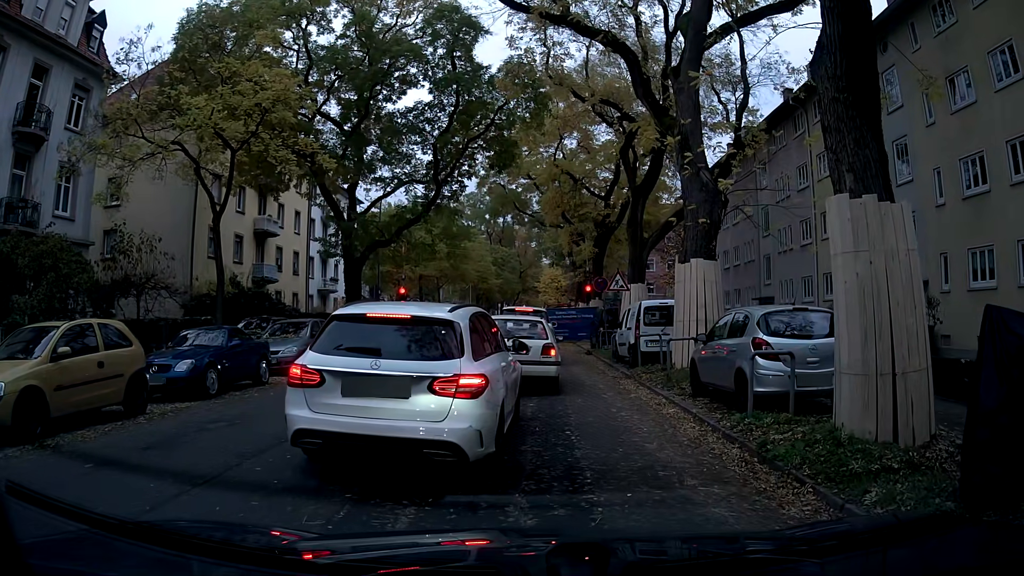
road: tertiary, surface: asphalt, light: Day
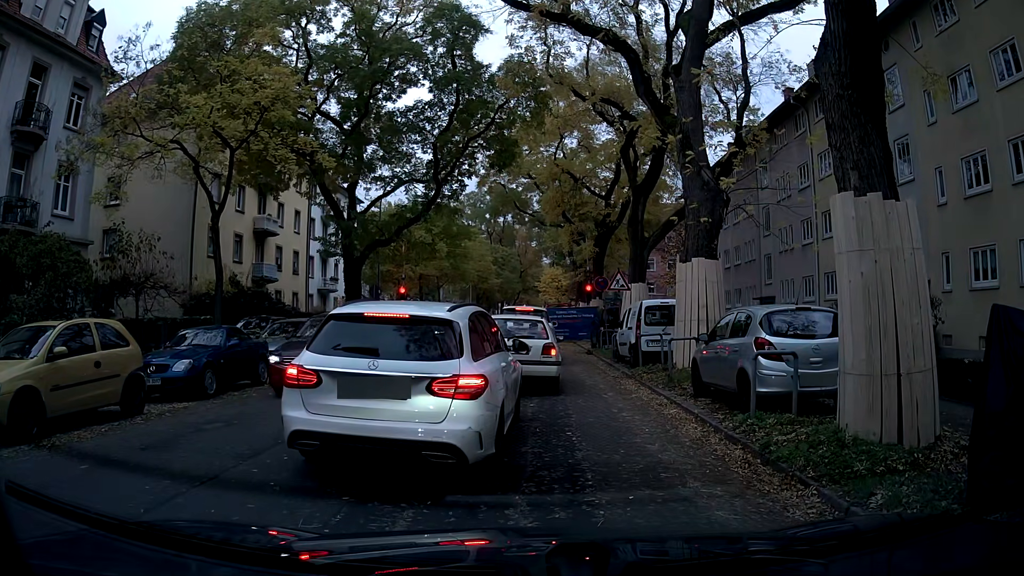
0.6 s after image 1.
(0.0, +0.1) m; 0°
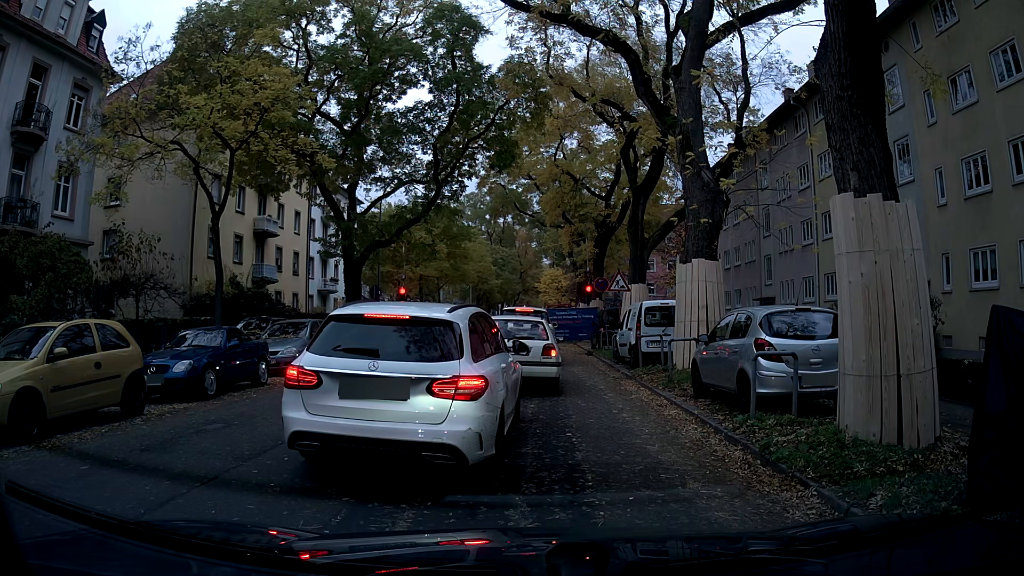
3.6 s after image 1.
(0.0, +0.1) m; 0°
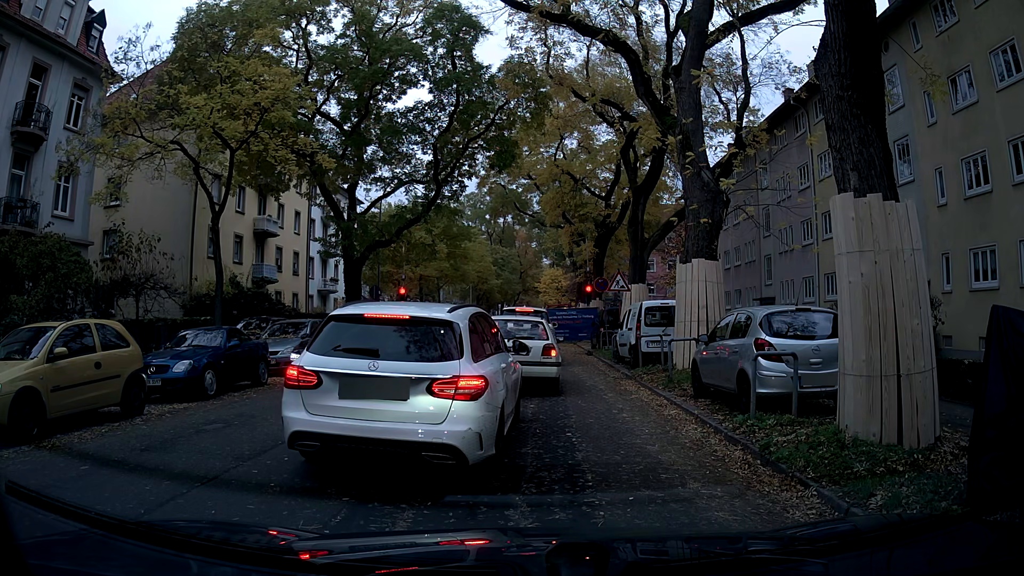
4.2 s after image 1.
(0.0, 0.0) m; 0°
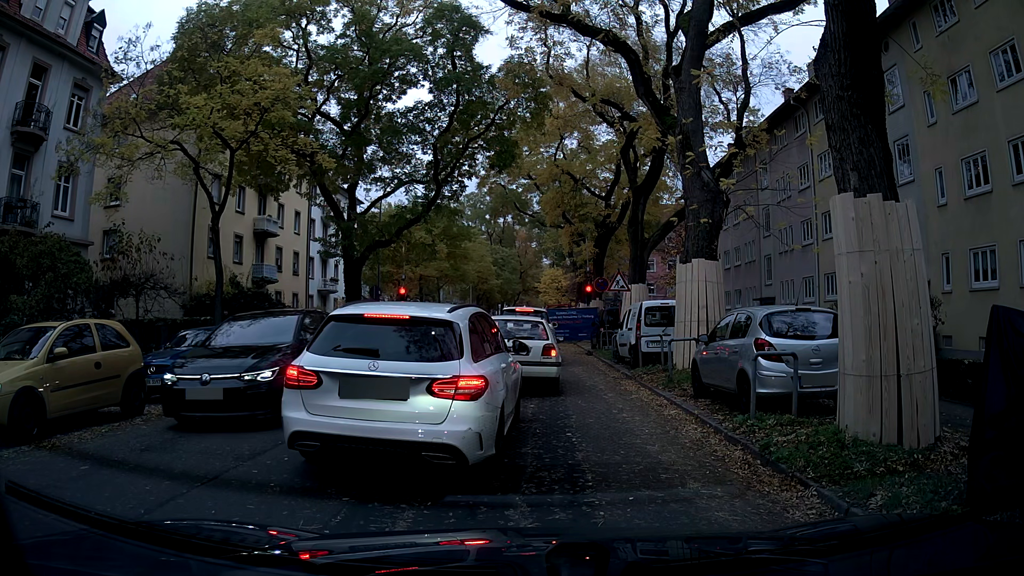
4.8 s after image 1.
(0.0, 0.0) m; 0°
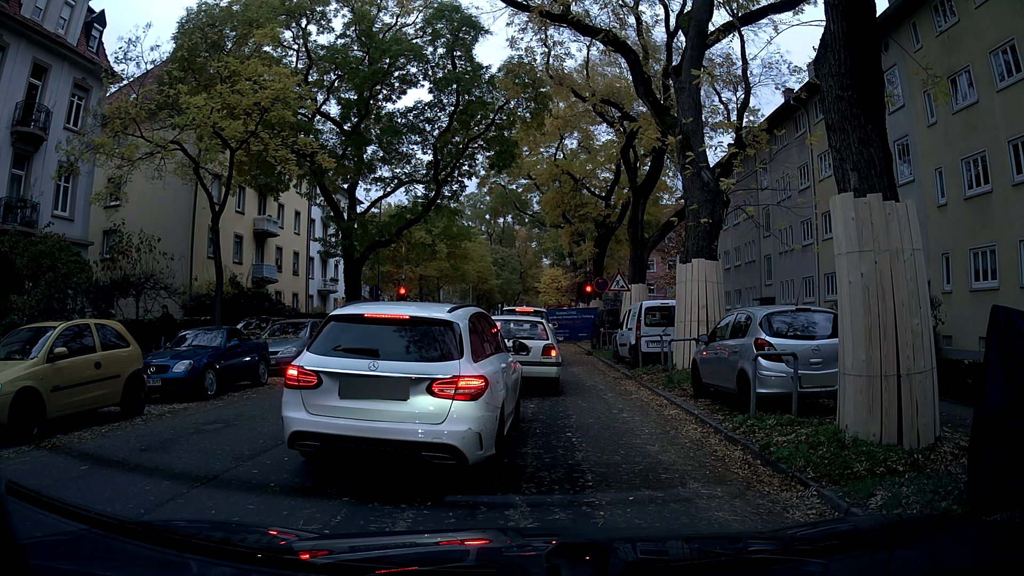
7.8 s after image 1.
(0.0, 0.0) m; 0°
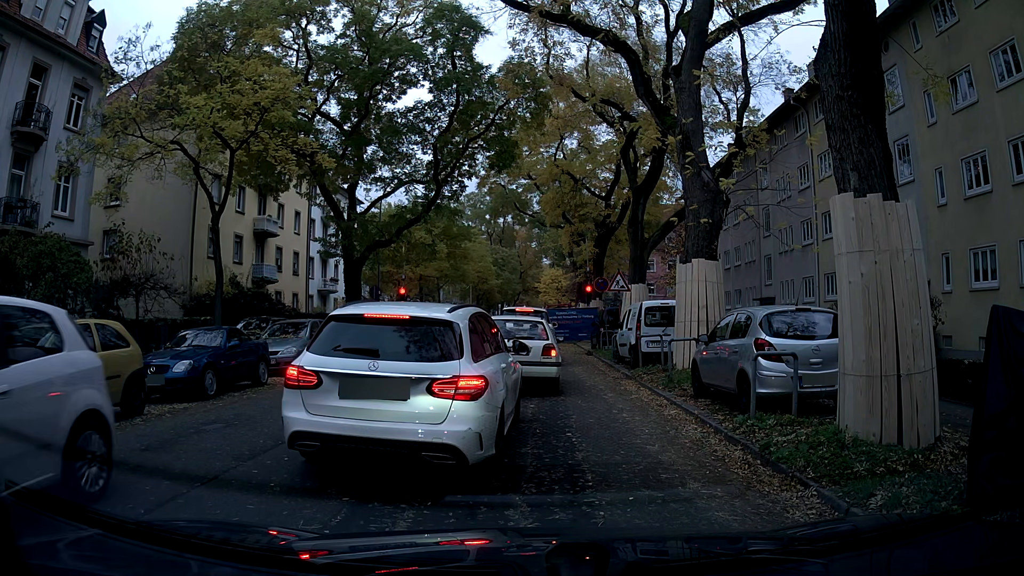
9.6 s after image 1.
(0.0, 0.0) m; 0°
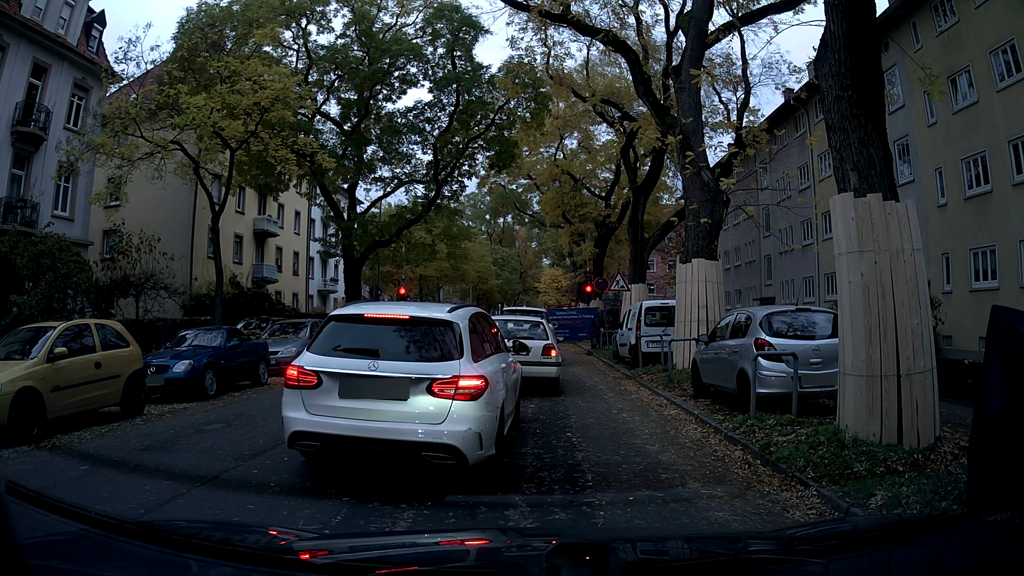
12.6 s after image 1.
(0.0, 0.0) m; 0°
(0, +10) (0, +20) (-1, +30) (-4, +40) (-4, +50) (-4, +60) (-3, +70) (-3, +80) (-2, +90) (-2, +100) m
